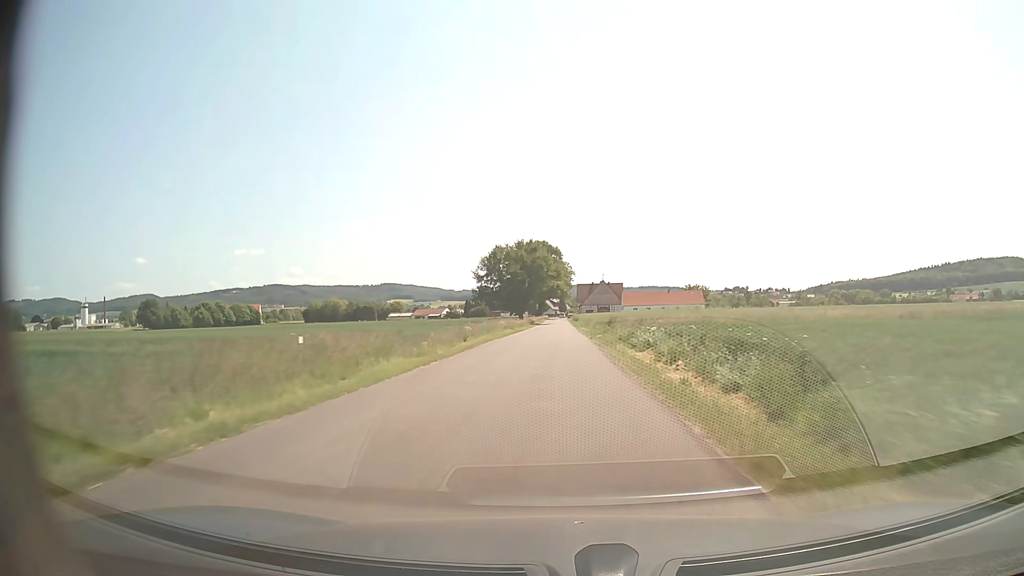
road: unclassified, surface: asphalt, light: Day
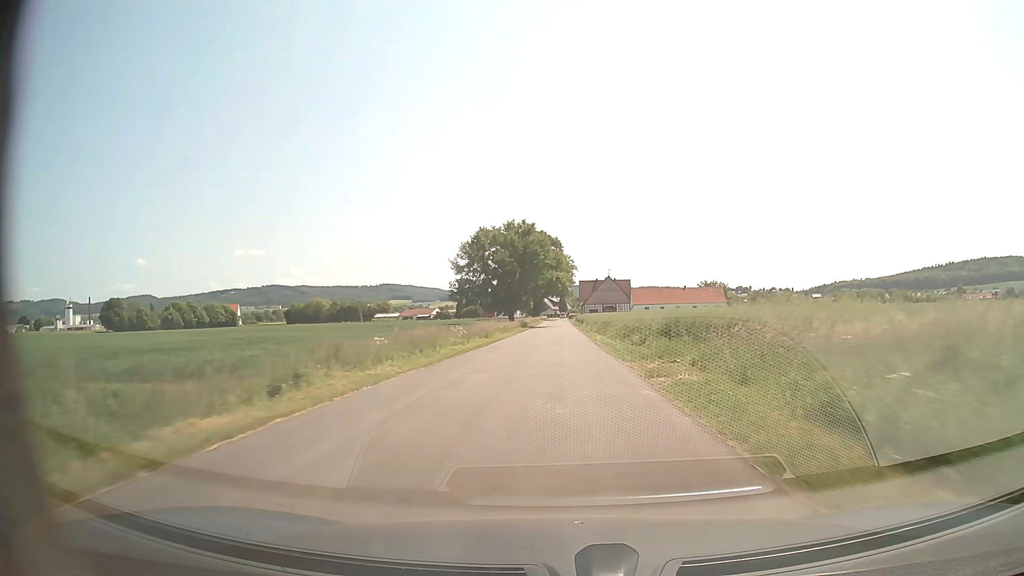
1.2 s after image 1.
(0.0, +25.2) m; 0°
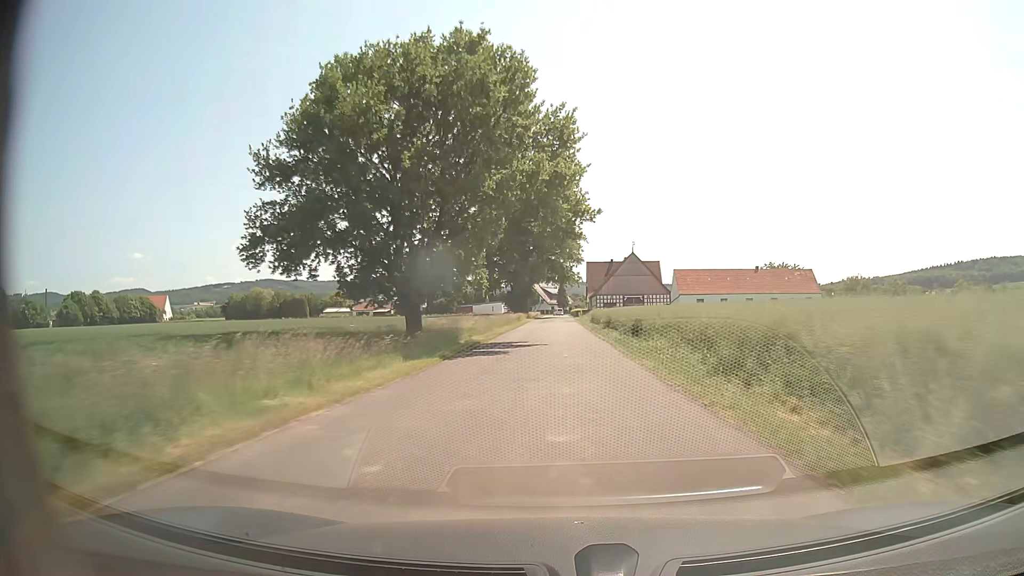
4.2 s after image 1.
(-0.1, +64.4) m; 0°
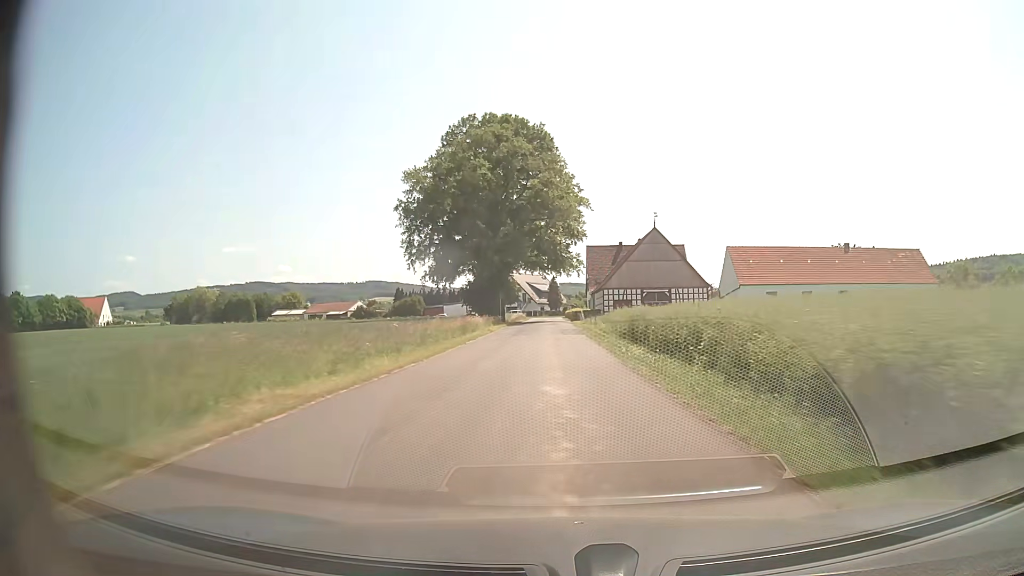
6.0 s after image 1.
(+0.3, +38.4) m; +1°
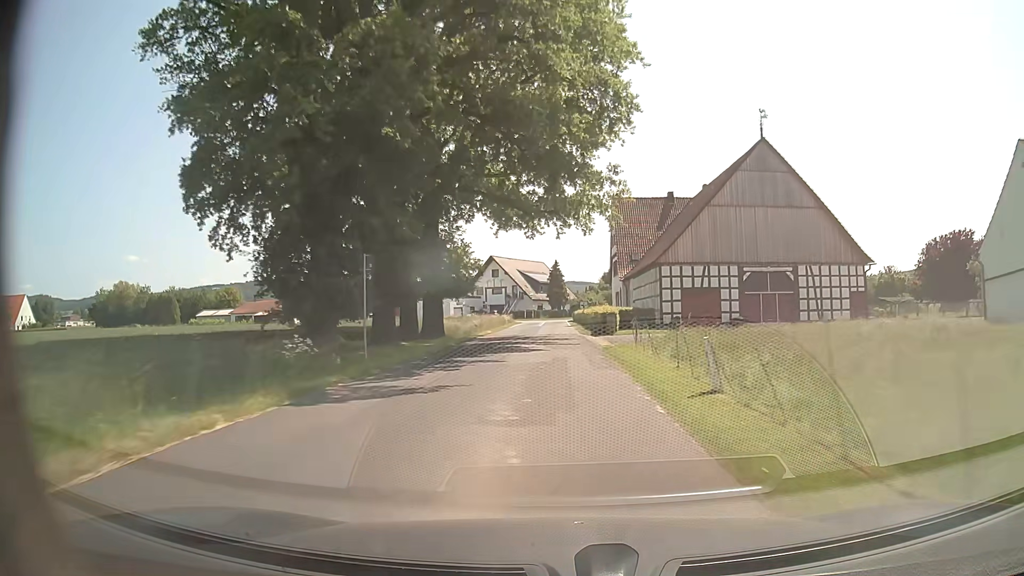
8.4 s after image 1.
(+0.1, +46.9) m; 0°
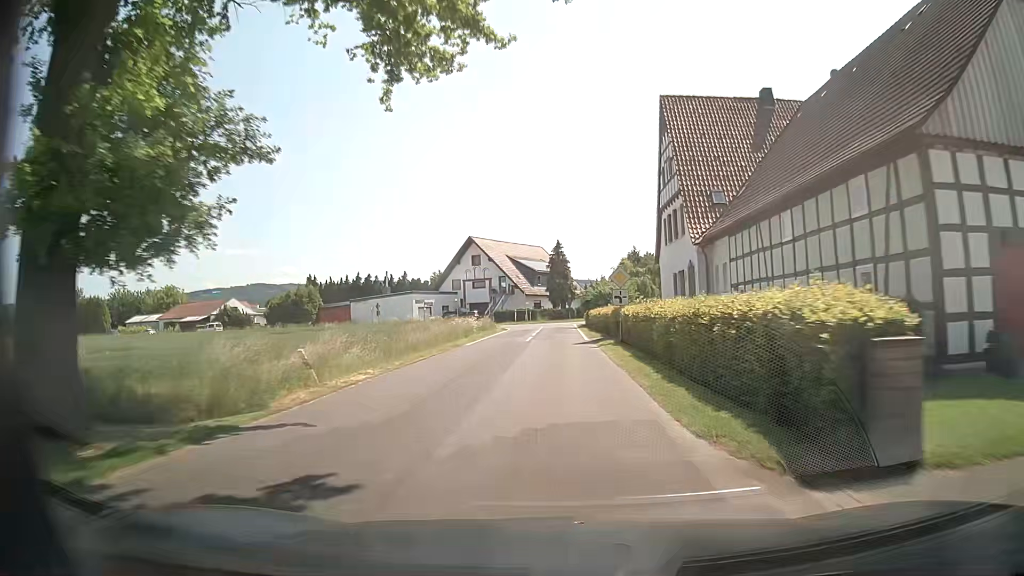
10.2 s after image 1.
(-0.2, +30.4) m; -1°
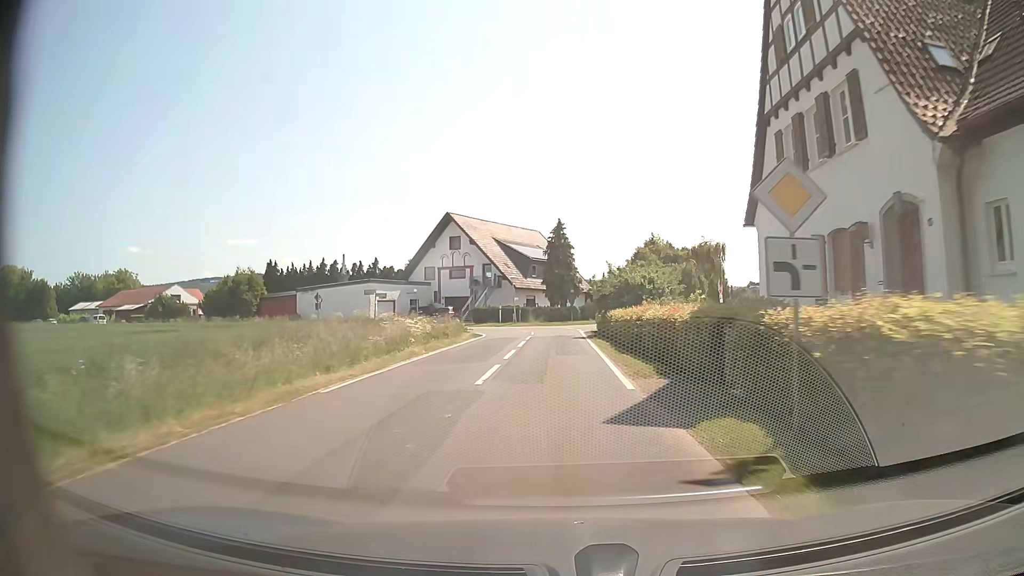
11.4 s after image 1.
(0.0, +18.1) m; 0°
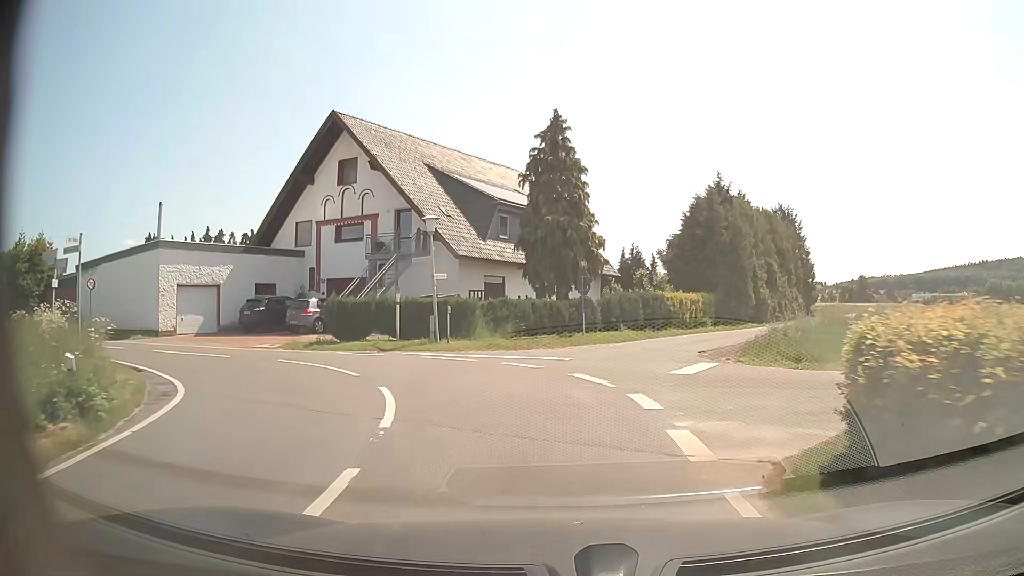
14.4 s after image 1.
(+0.3, +34.0) m; 0°
(0, +10) (-5, +18) (-14, +22) (-24, +26) (-33, +29) (-43, +32) (-52, +36) (-61, +39) (-71, +43) (-80, +46) m
